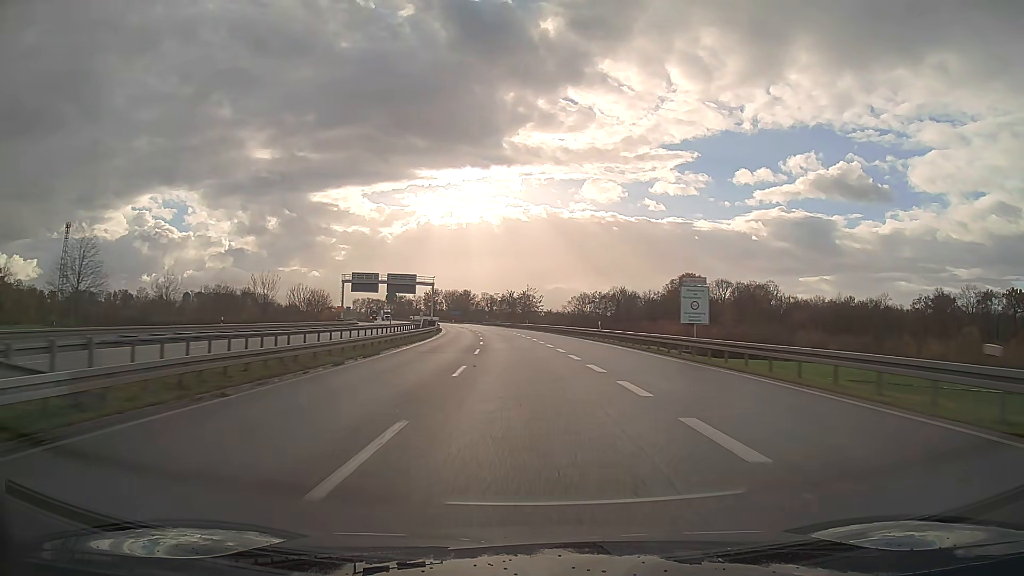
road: trunk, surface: asphalt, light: Day
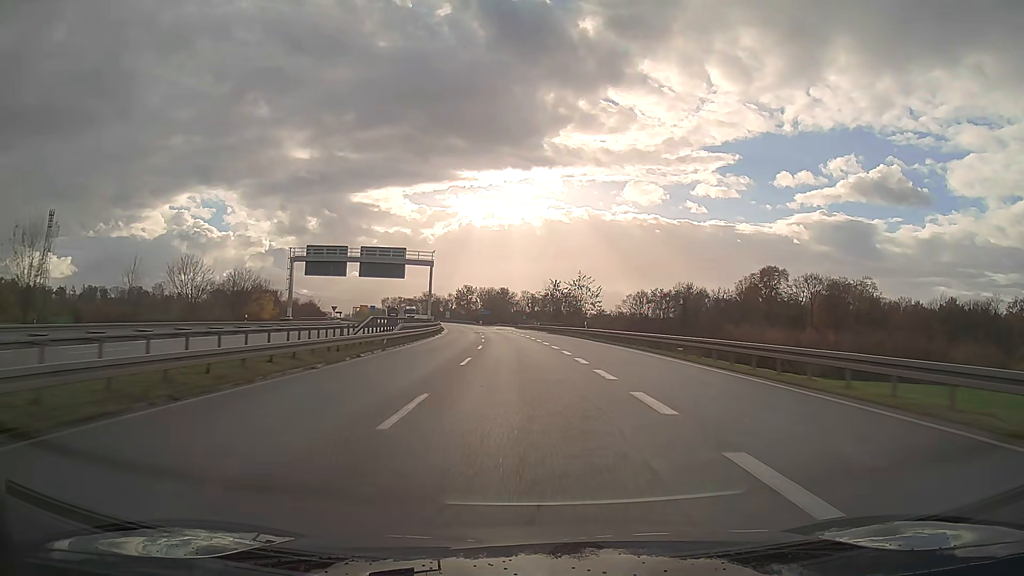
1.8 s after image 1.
(-1.4, +44.0) m; -4°
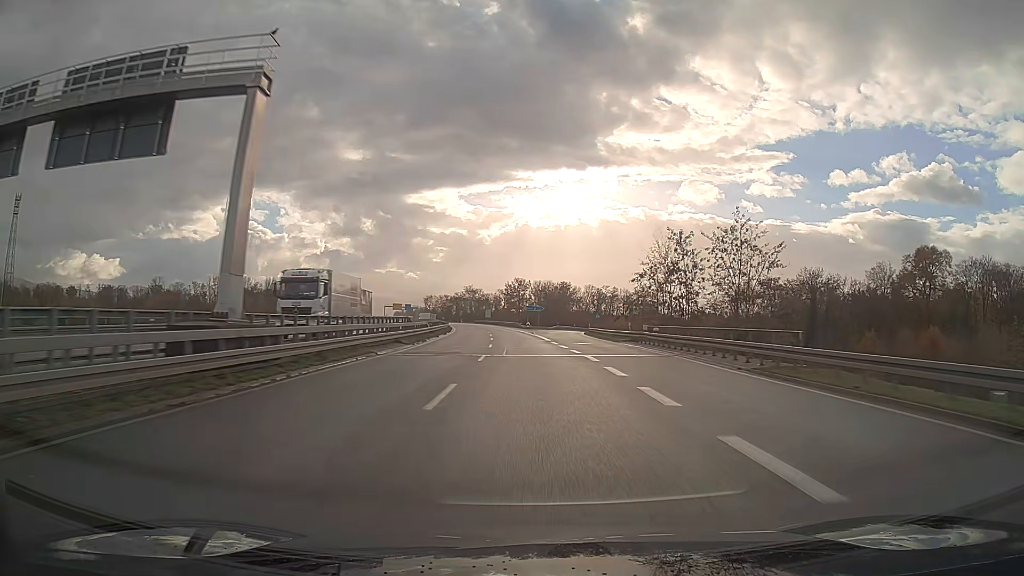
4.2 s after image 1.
(-2.5, +58.2) m; -5°
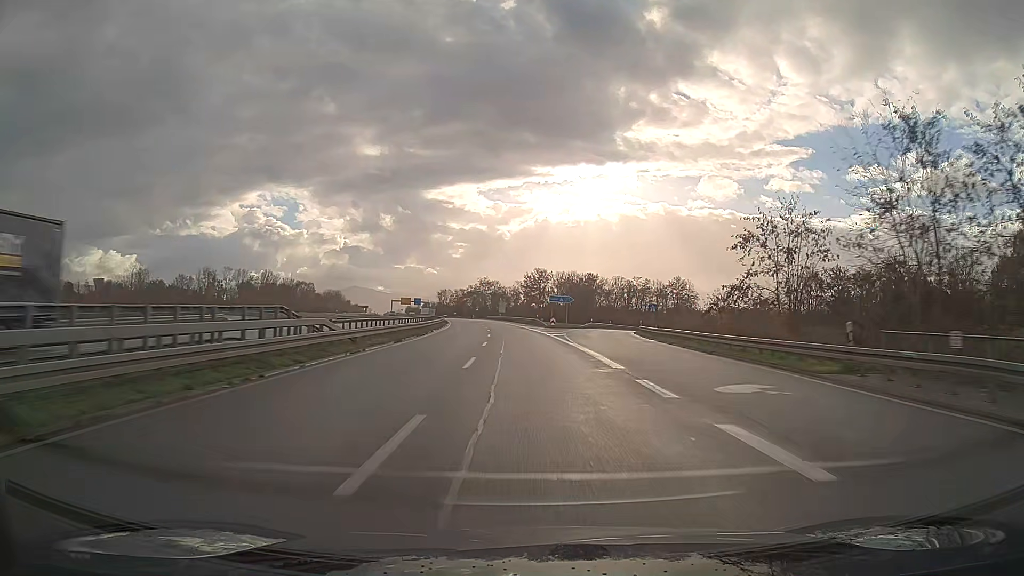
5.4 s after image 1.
(-0.4, +29.0) m; -2°
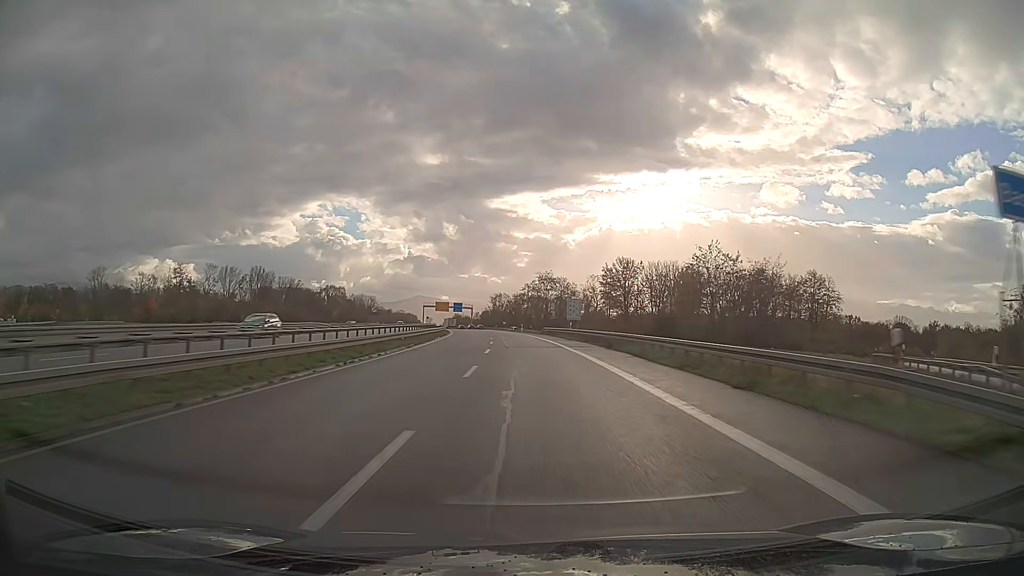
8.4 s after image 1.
(-3.6, +72.0) m; -6°
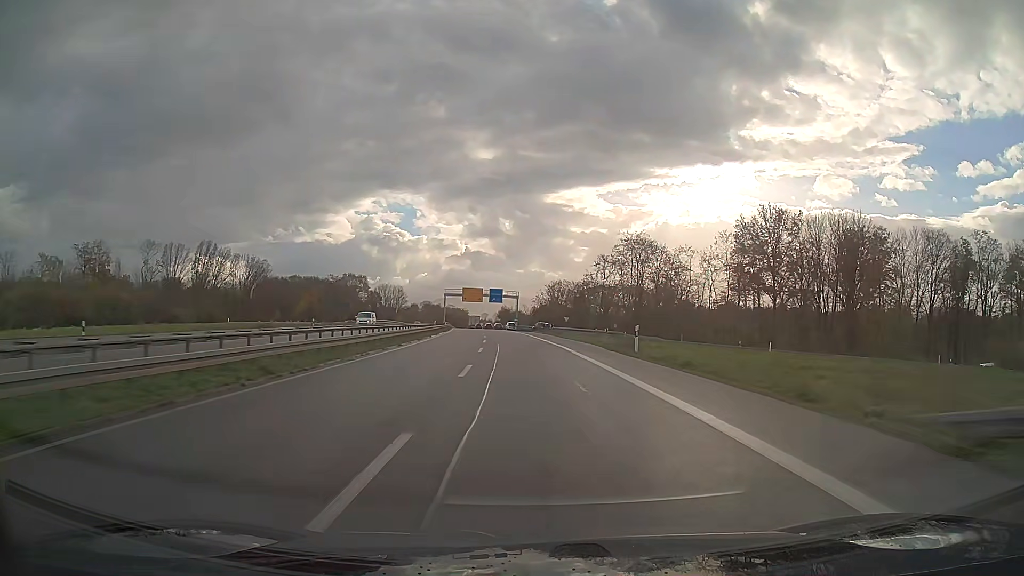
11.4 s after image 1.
(-3.1, +71.6) m; -5°
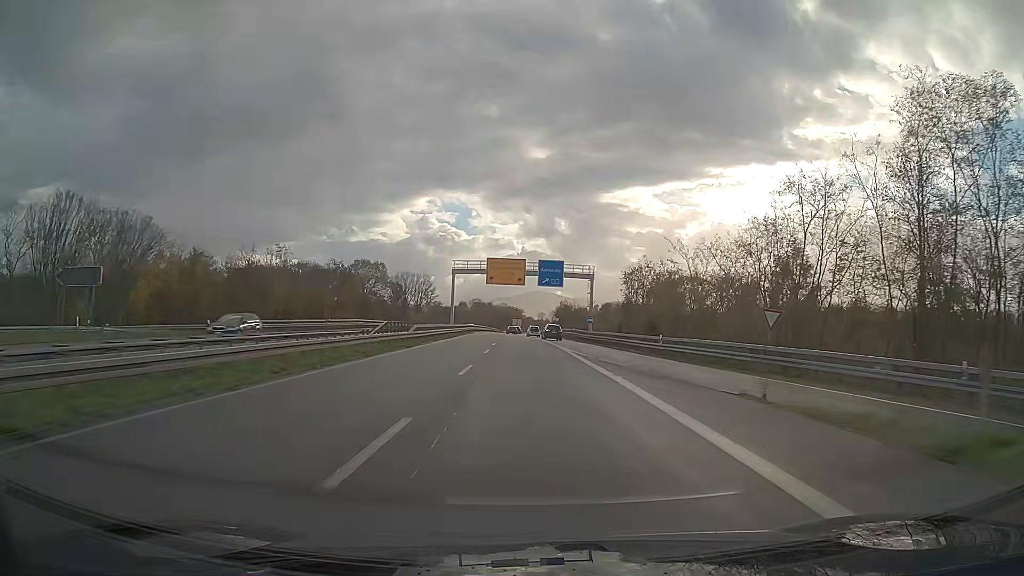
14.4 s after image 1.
(-3.2, +69.5) m; -5°
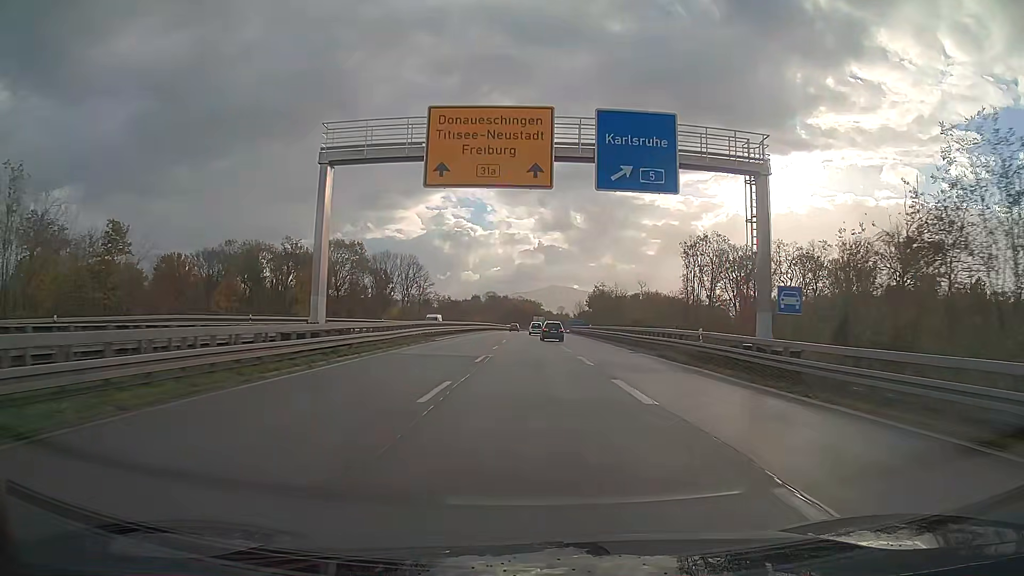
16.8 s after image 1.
(-0.7, +53.4) m; -1°
